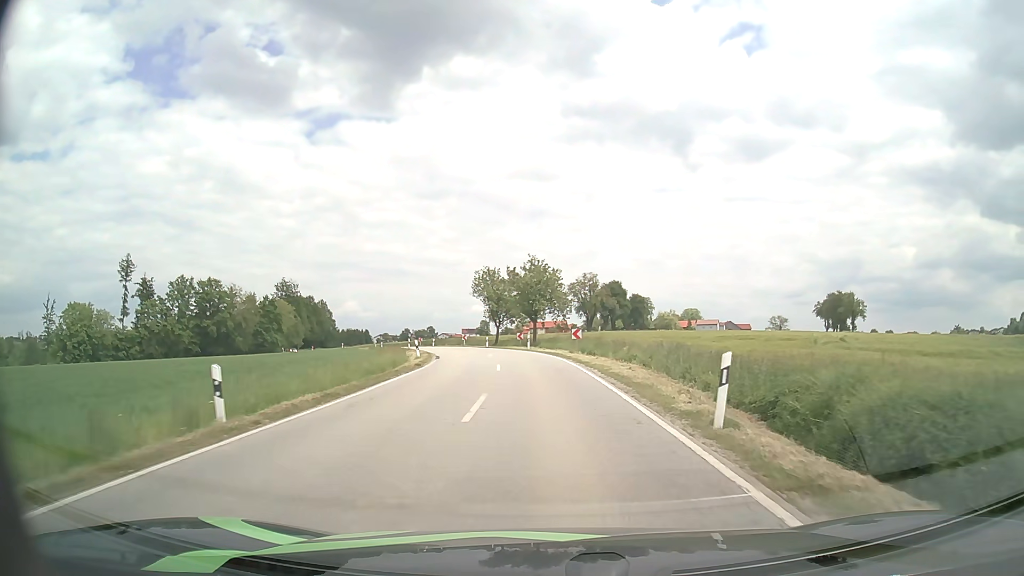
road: secondary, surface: asphalt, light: Day
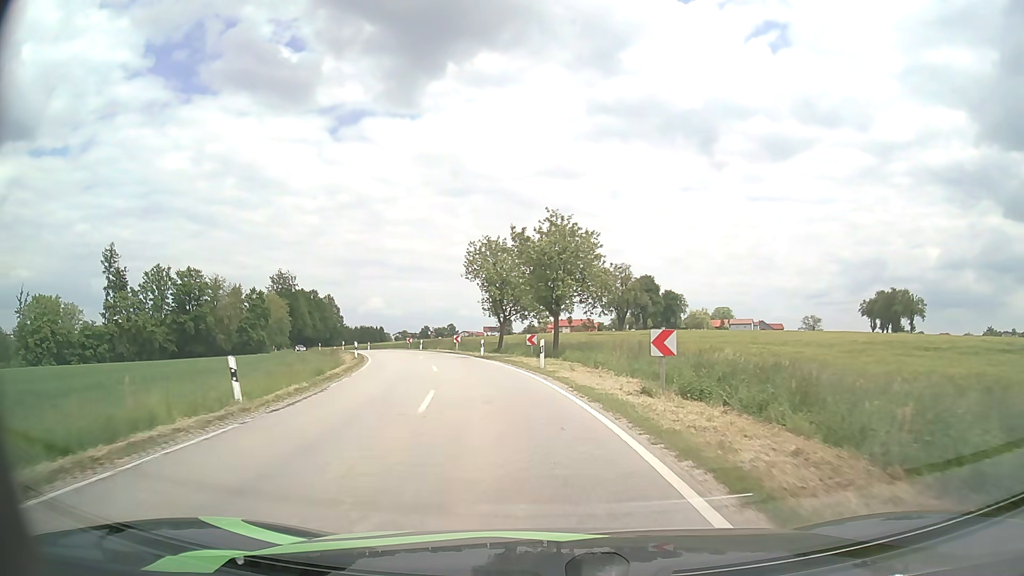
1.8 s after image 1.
(-0.1, +22.1) m; -2°
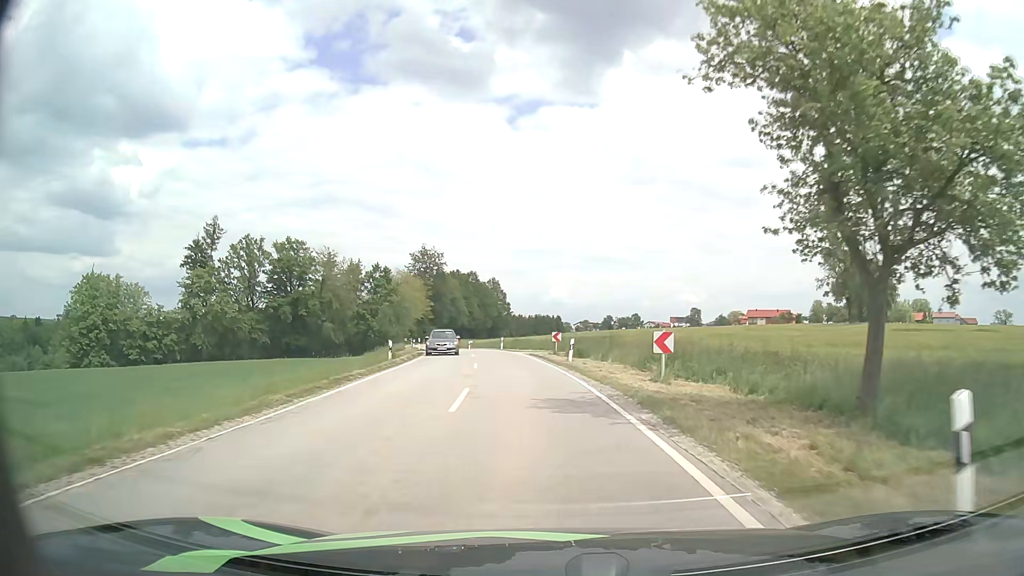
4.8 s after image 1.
(-4.7, +35.7) m; -15°
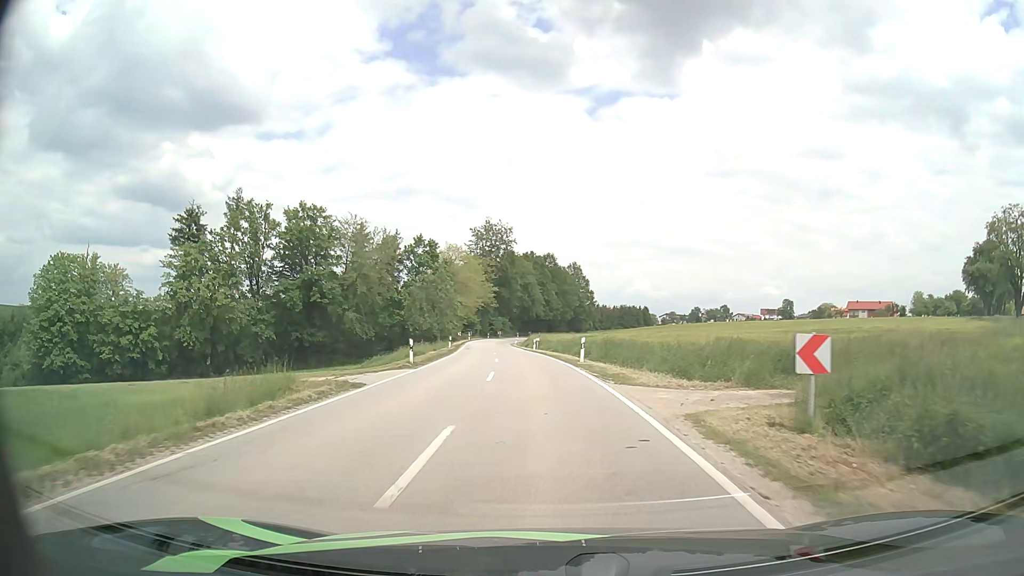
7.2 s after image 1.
(-1.6, +29.0) m; -7°
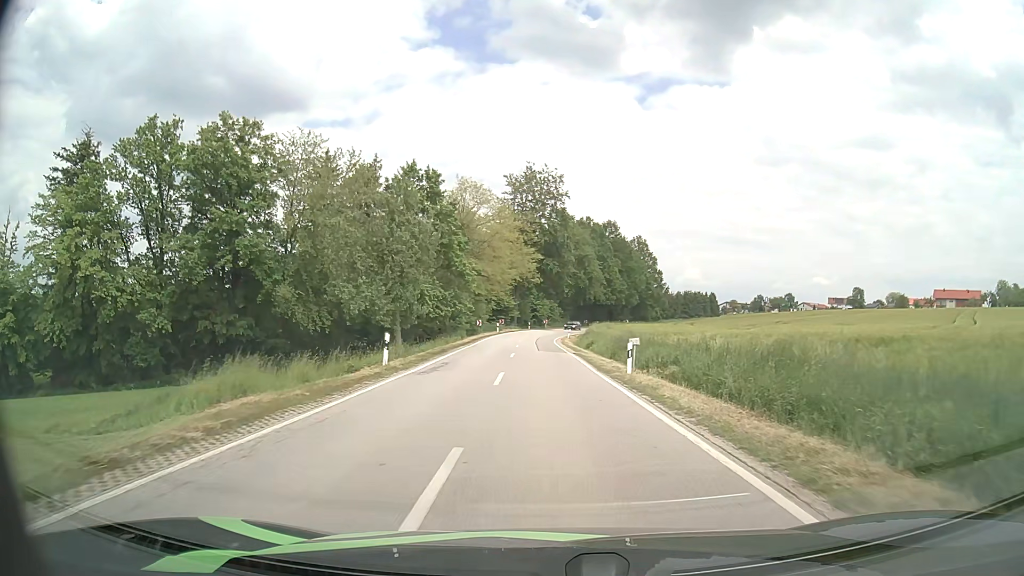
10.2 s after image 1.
(-2.0, +37.4) m; -5°
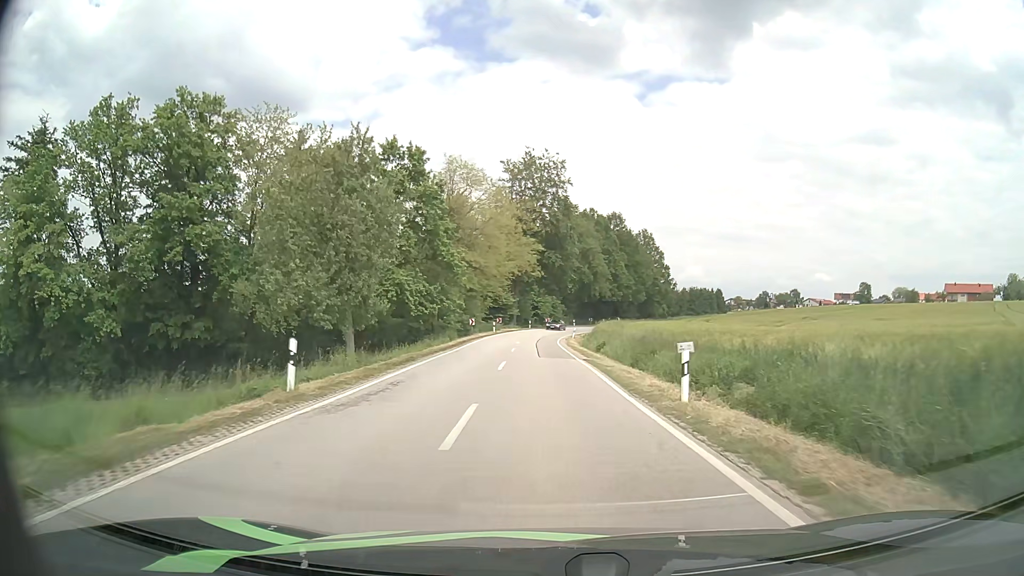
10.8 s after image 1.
(0.0, +7.8) m; 0°
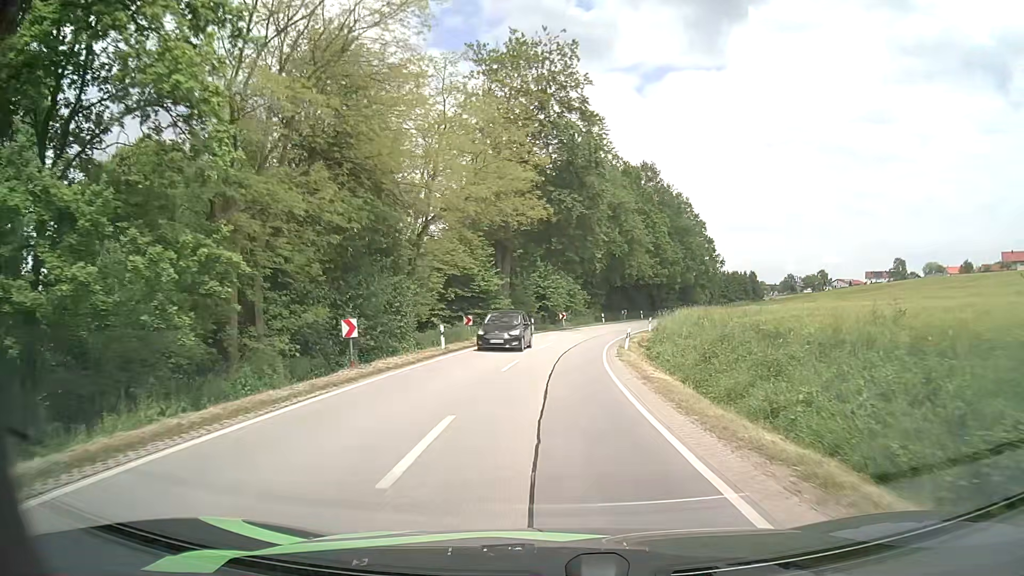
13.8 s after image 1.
(-0.5, +37.0) m; -1°
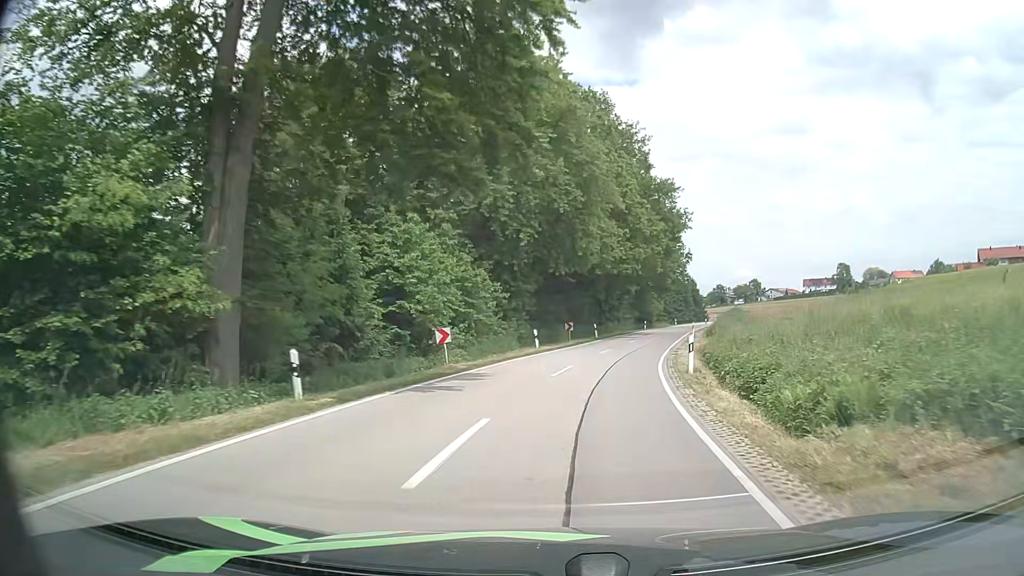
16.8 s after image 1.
(+1.4, +35.6) m; +7°
(0, +10) (+1, +20) (+3, +30) (+5, +40) (+8, +49) (+11, +59) (+13, +68) (+16, +78) (+19, +88) (+22, +97) m
